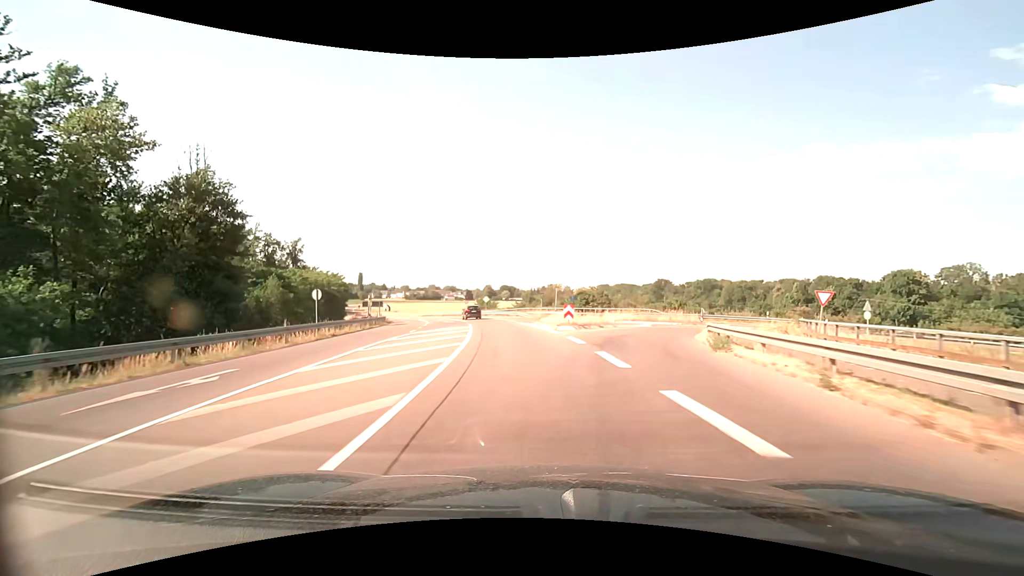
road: secondary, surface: asphalt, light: Day
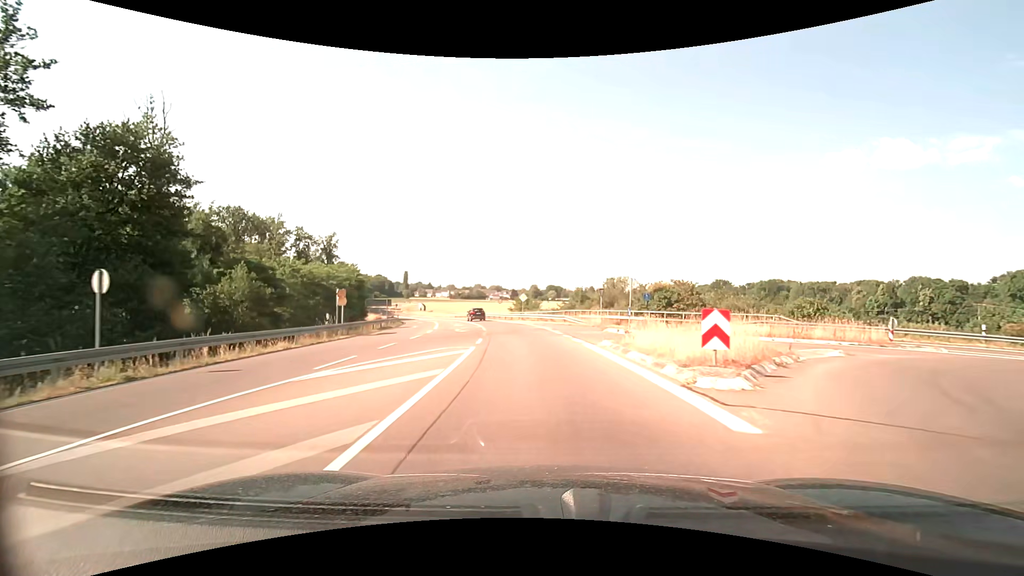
(-0.9, +16.8) m; -6°
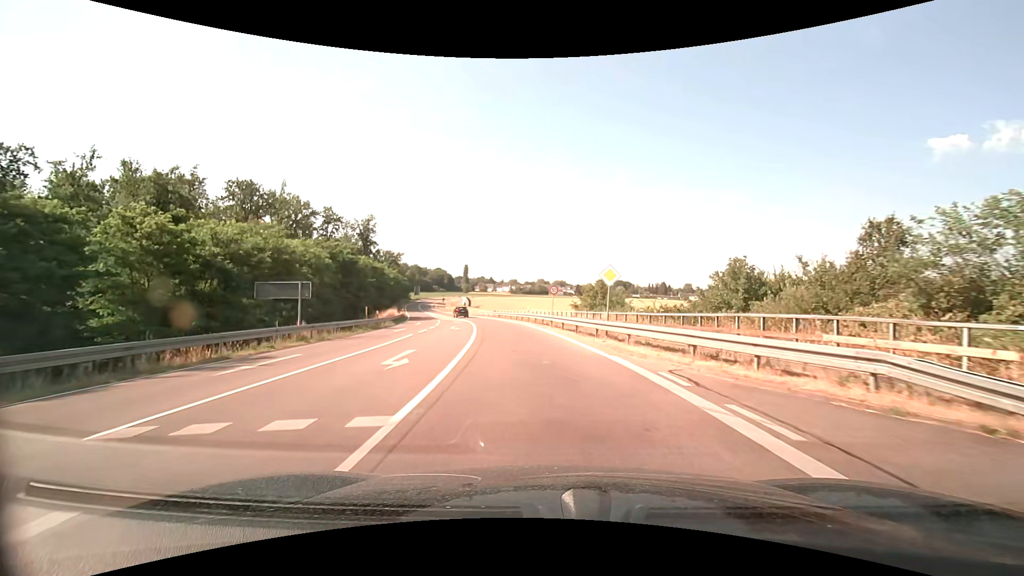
(-1.8, +31.1) m; -7°
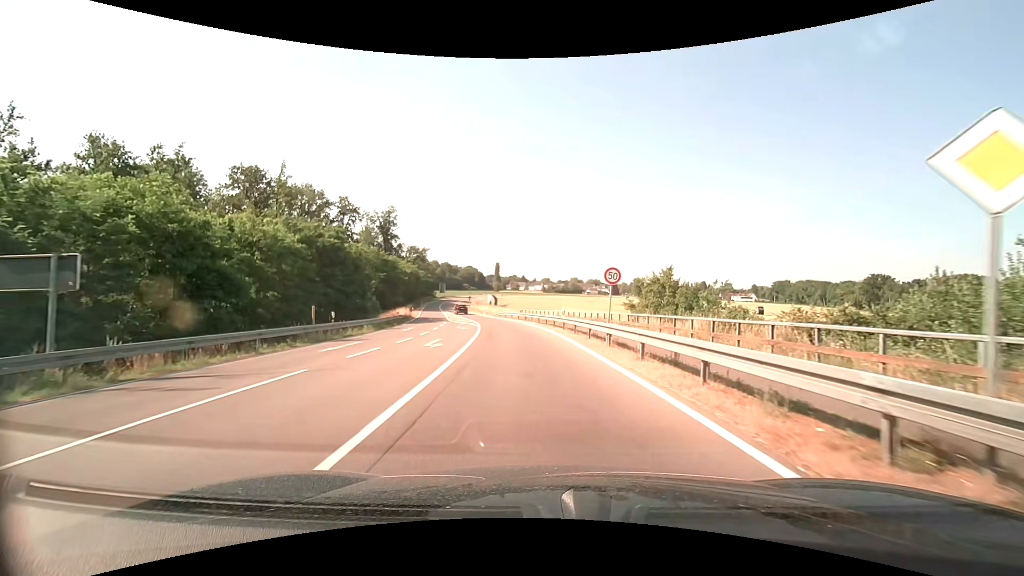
(-0.4, +14.5) m; -3°
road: tertiary
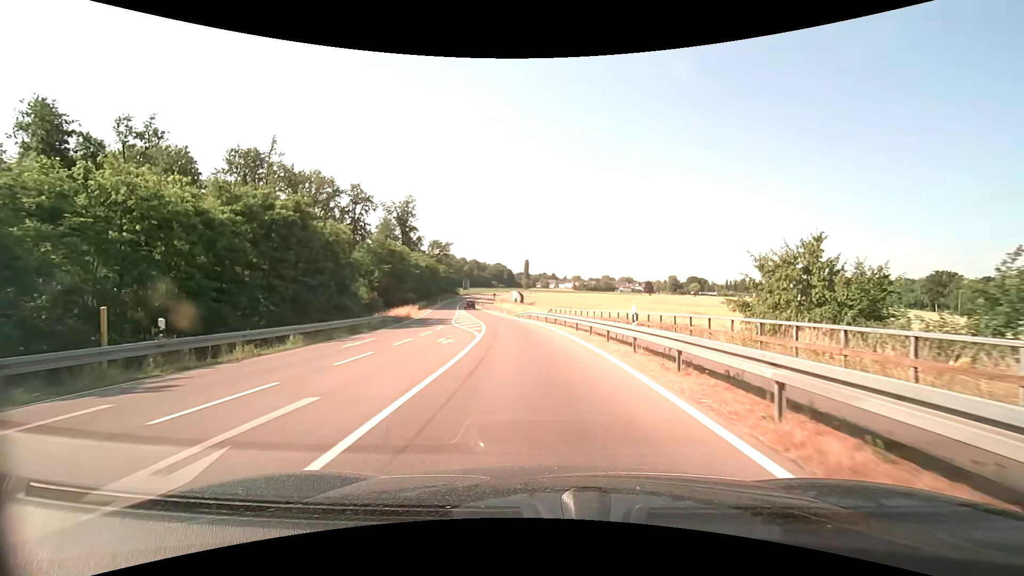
(-0.5, +14.2) m; -4°
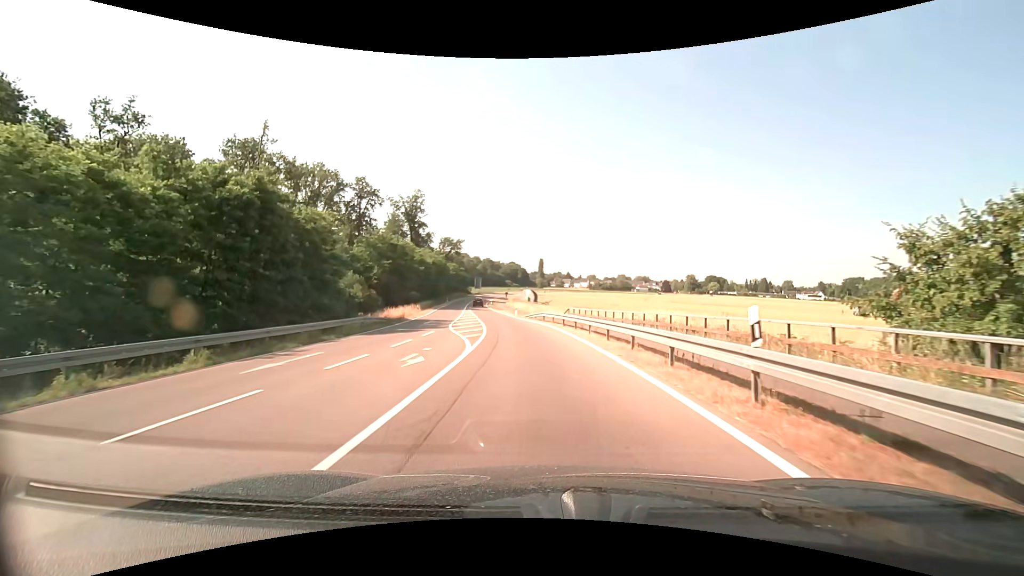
(-0.1, +7.0) m; -2°
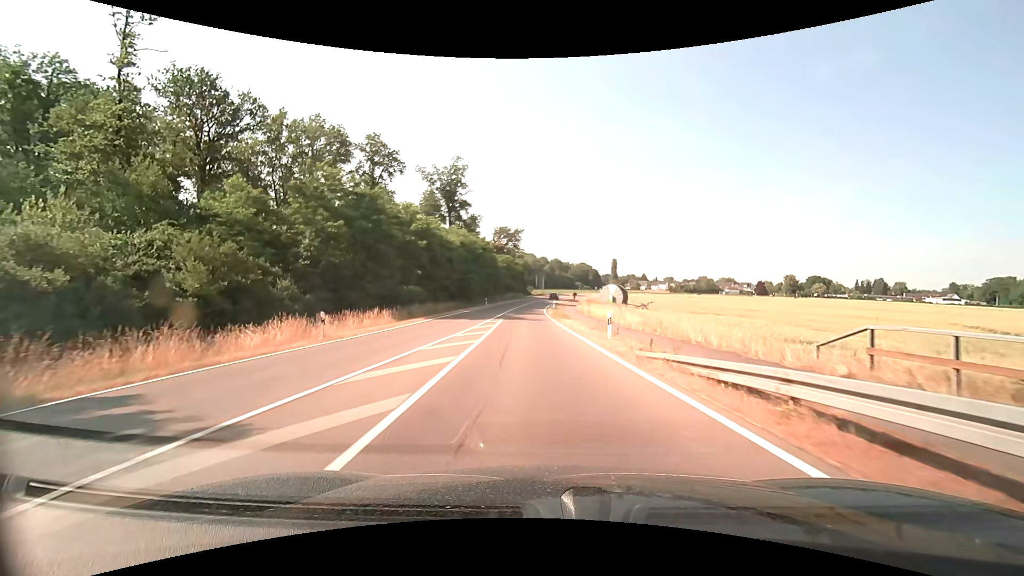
(-2.6, +36.6) m; -8°
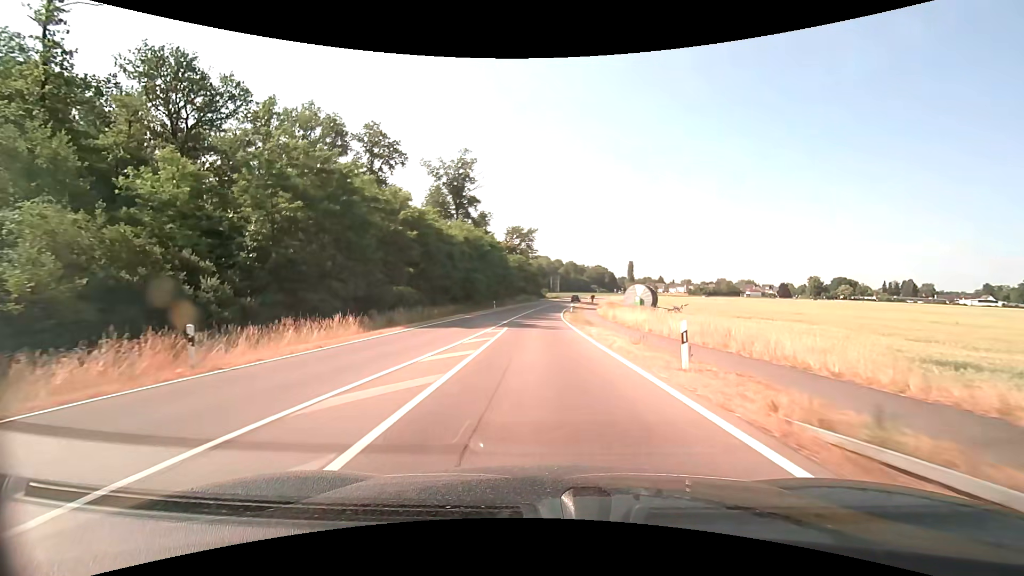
(-0.1, +8.0) m; -2°
(0, +10) (0, +20) (0, +30) (0, +40) (0, +50) (0, +60) (+1, +70) (+2, +80) (+3, +90) (+5, +100) m
